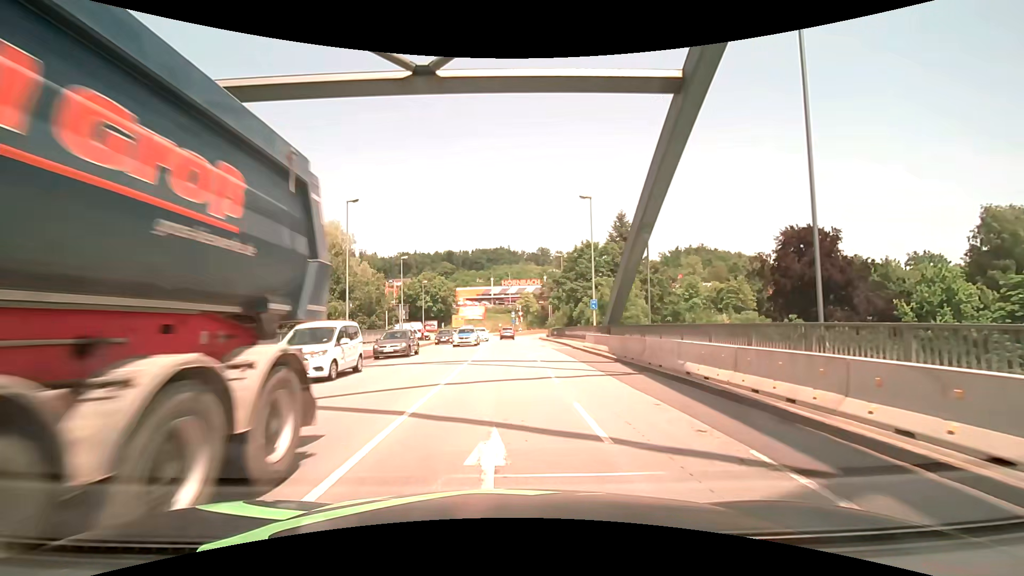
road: primary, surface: asphalt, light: Day
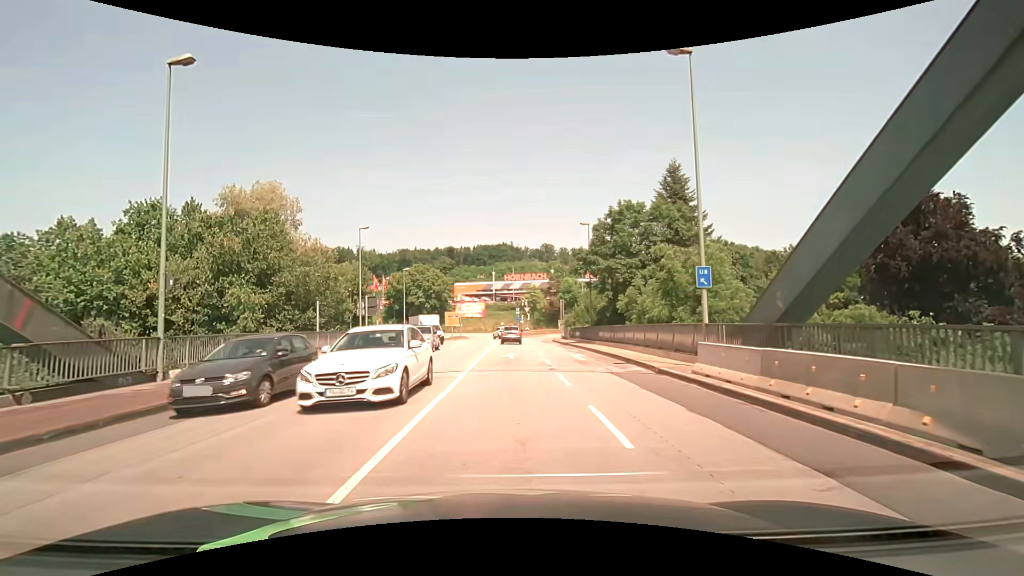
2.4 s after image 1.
(+0.5, +18.1) m; +1°
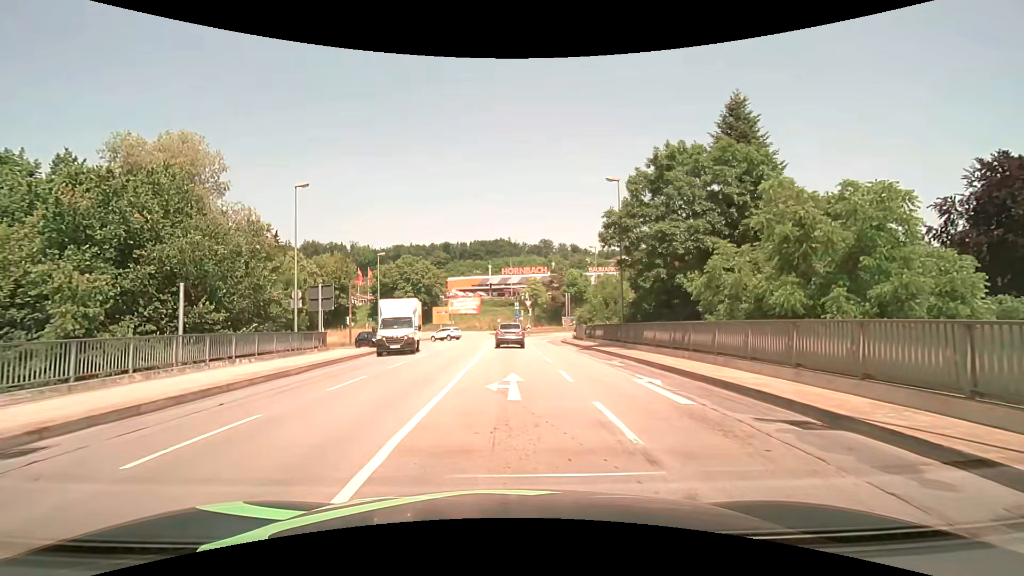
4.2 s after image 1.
(+0.2, +12.1) m; +1°
(0, +10) (0, +20) (0, +30) (0, +40) (0, +50) (-1, +60) (-5, +69) (-14, +72) (-24, +72) (-34, +71) m
